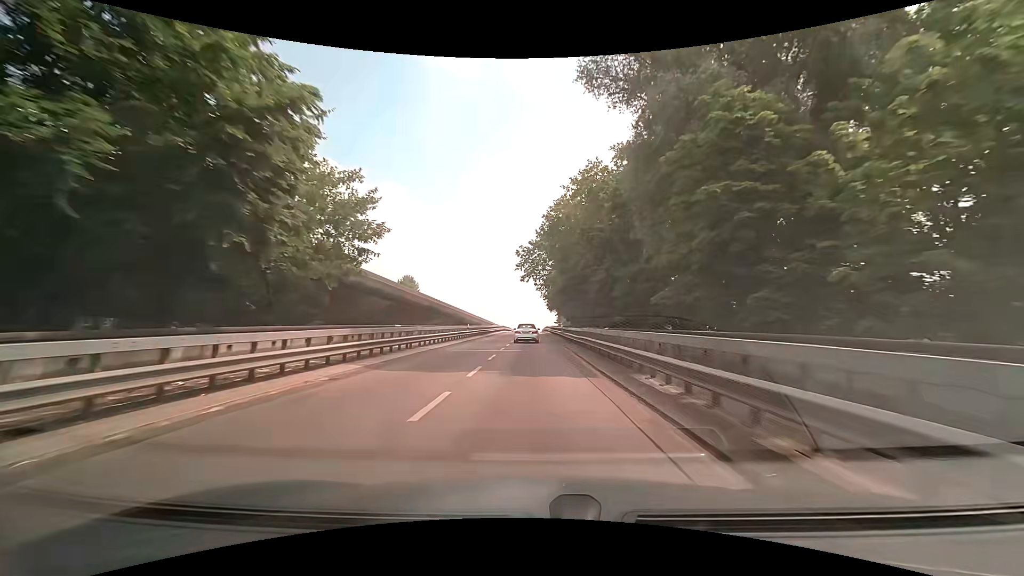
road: trunk_link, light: Day
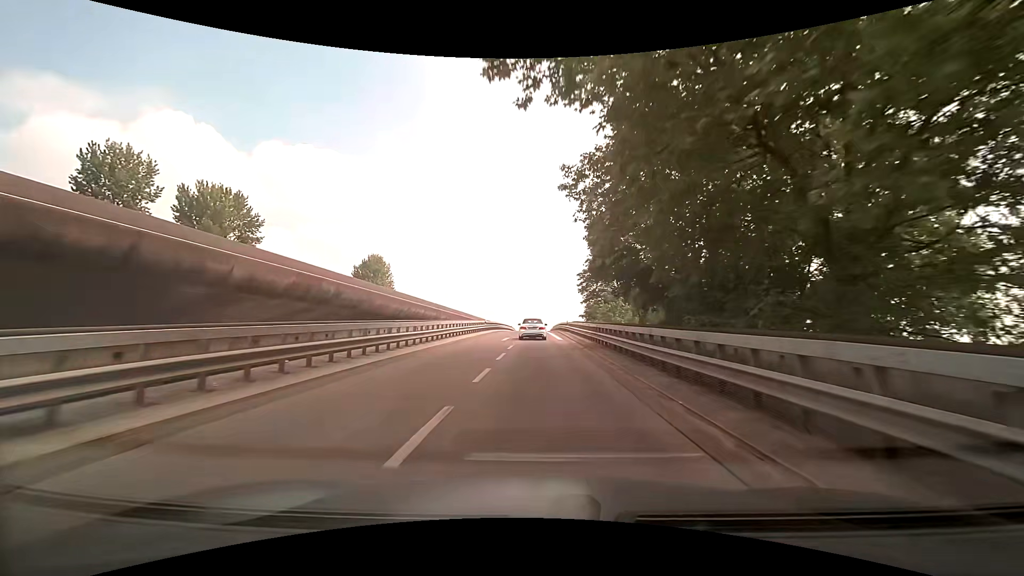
(-0.3, +45.4) m; -1°
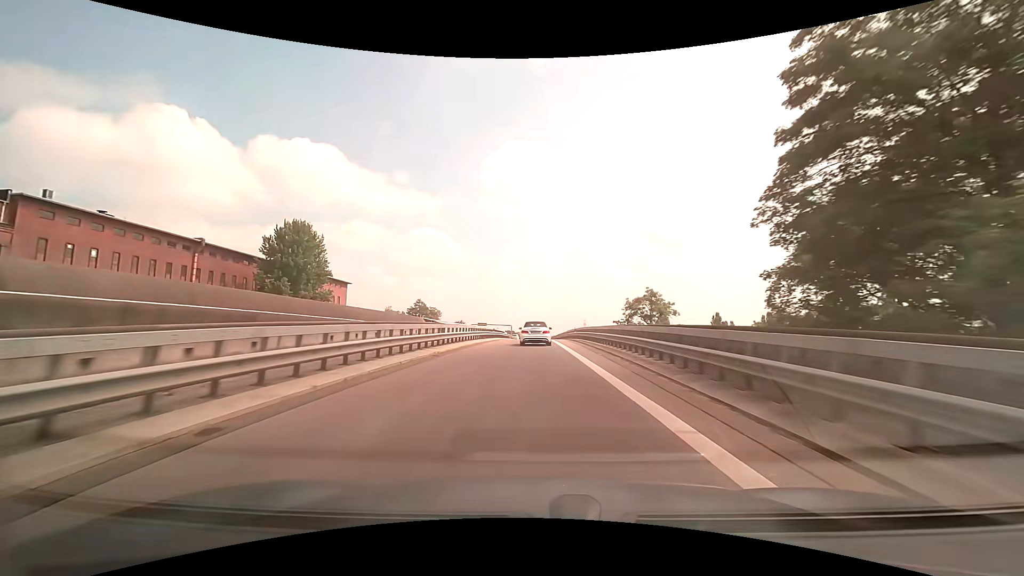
(+0.2, +47.6) m; 0°
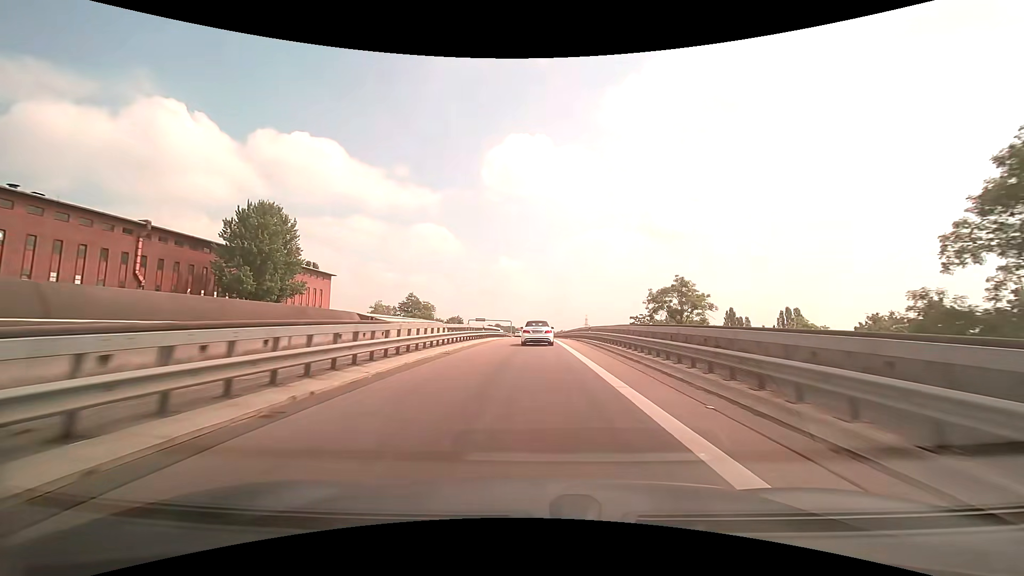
(0.0, +12.0) m; 0°
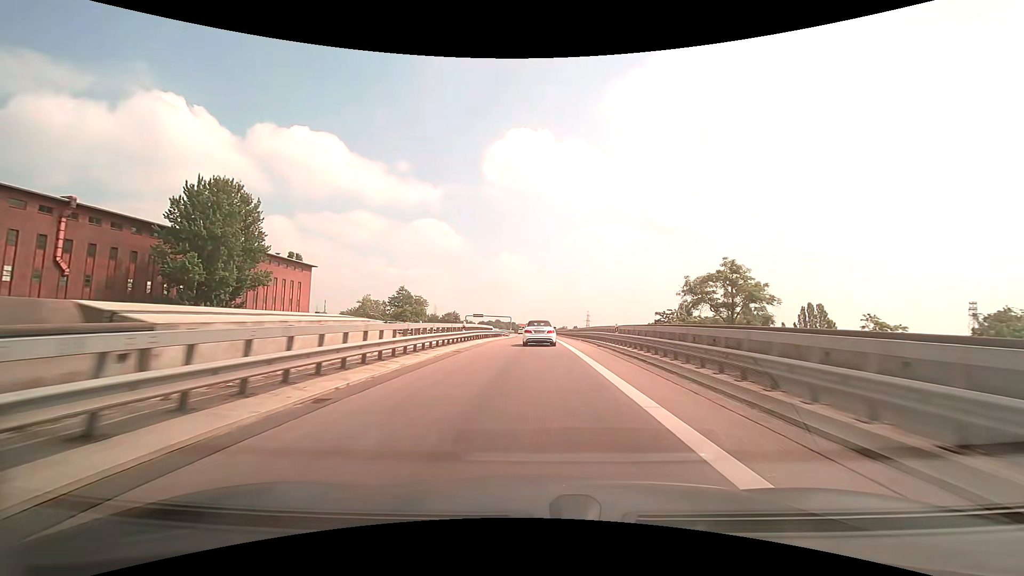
(0.0, +12.0) m; 0°
